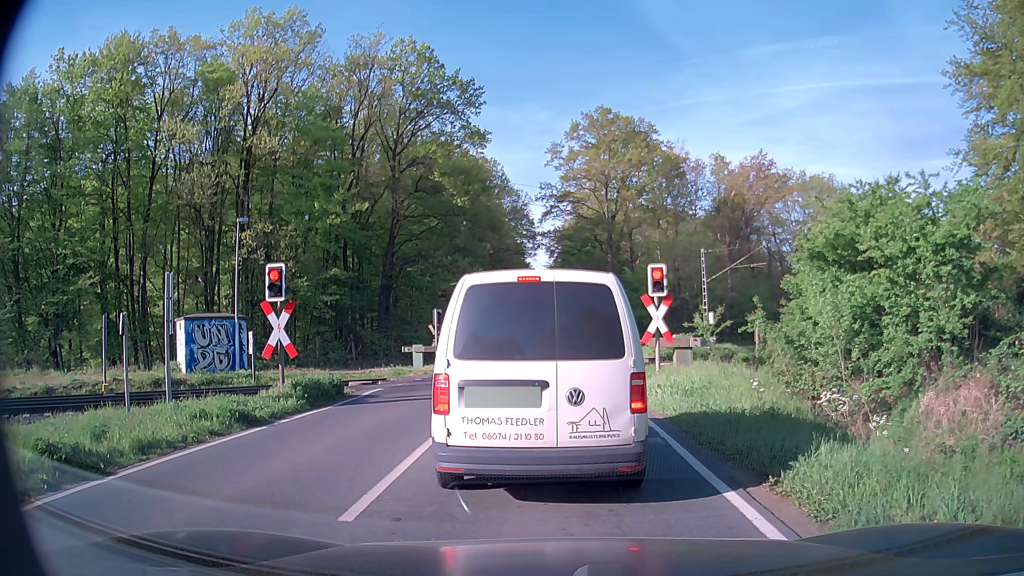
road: secondary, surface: asphalt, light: Day
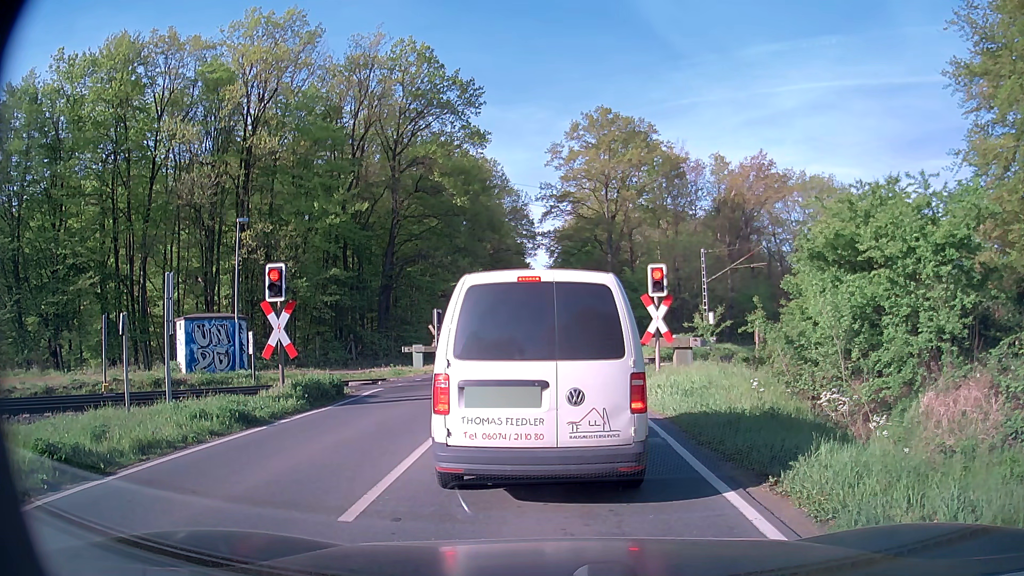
(0.0, 0.0) m; 0°
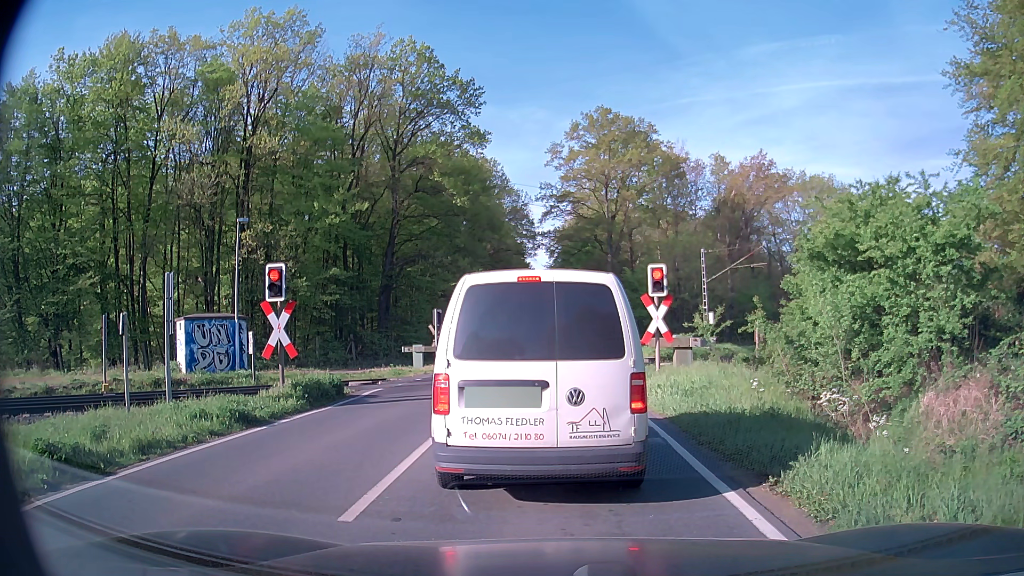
(0.0, 0.0) m; 0°
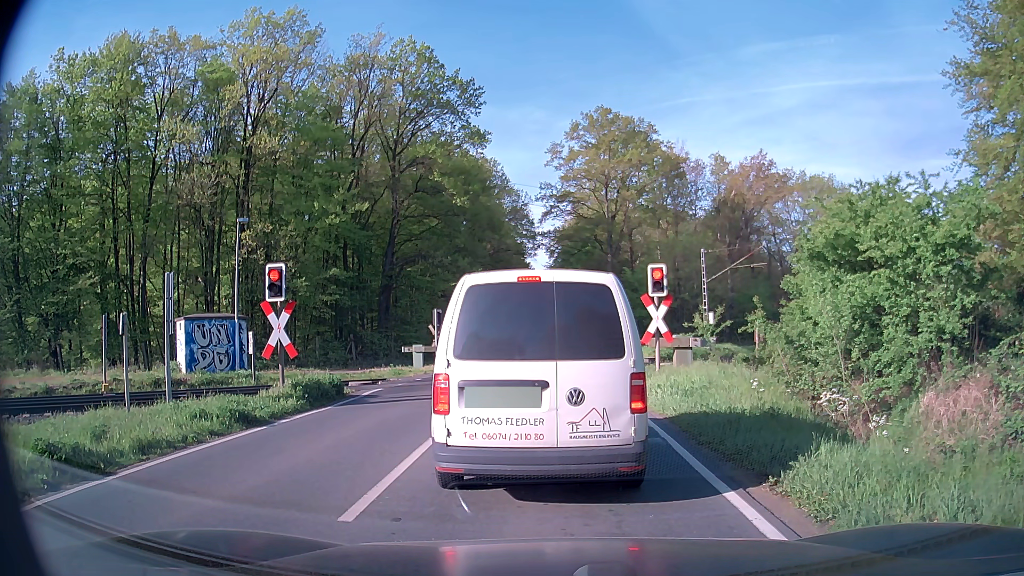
(0.0, 0.0) m; 0°
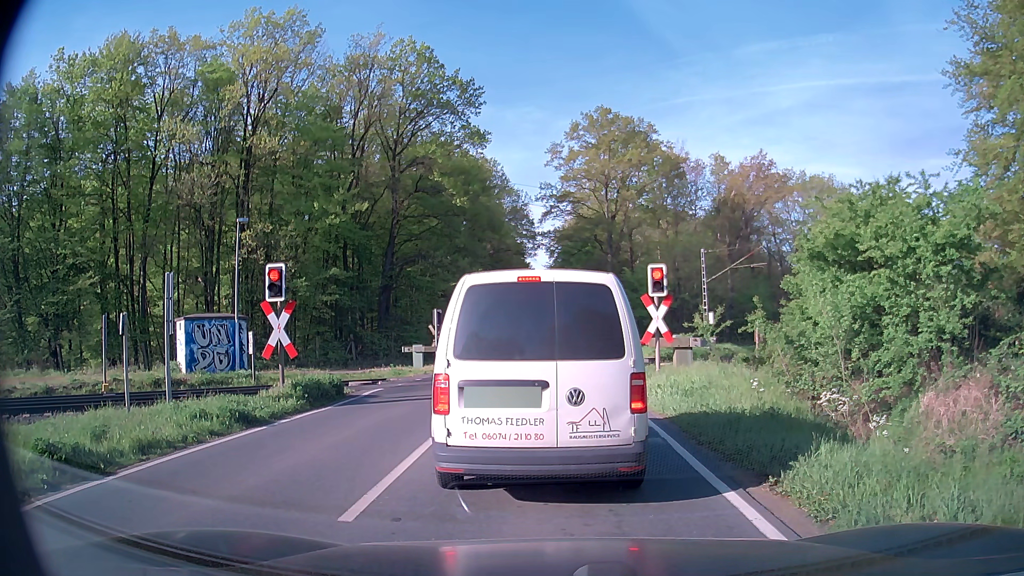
(0.0, 0.0) m; 0°
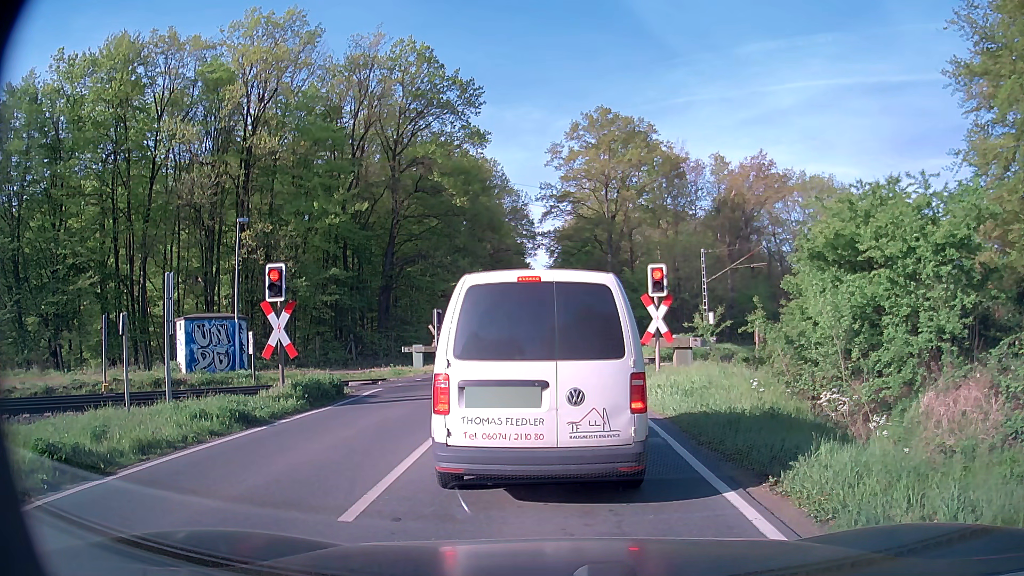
(0.0, 0.0) m; 0°
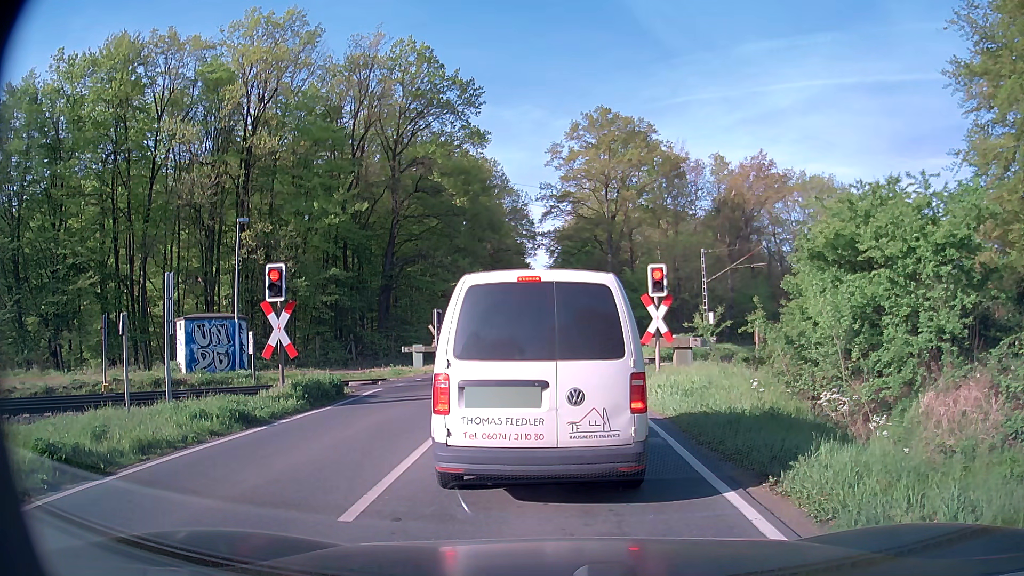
(0.0, 0.0) m; 0°
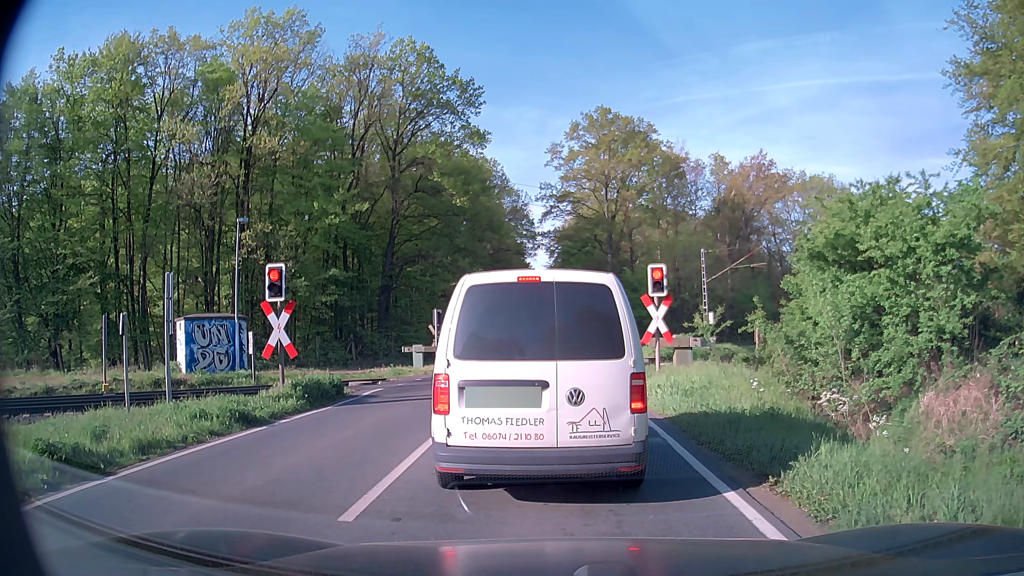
(0.0, 0.0) m; 0°
